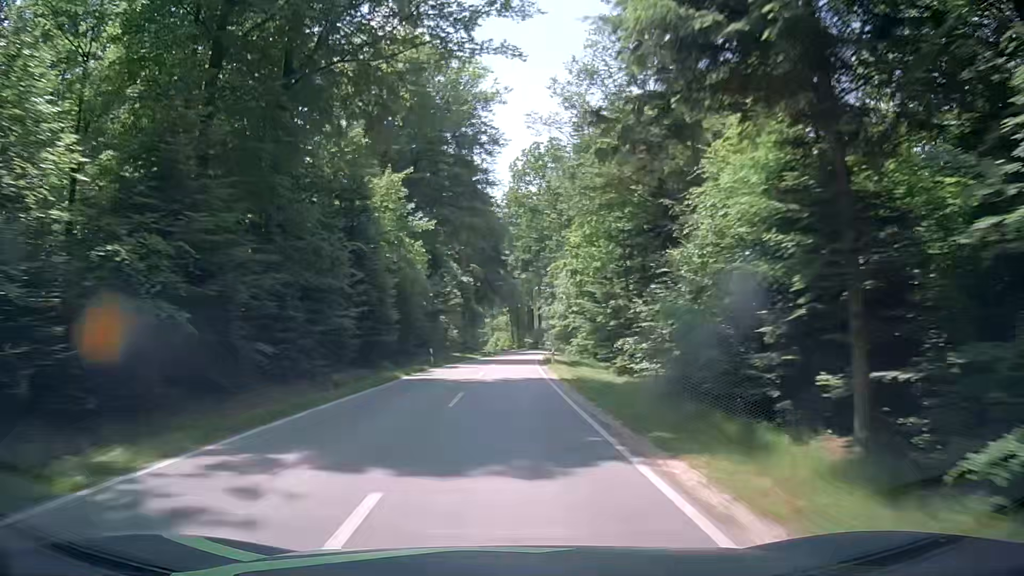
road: tertiary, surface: asphalt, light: Day
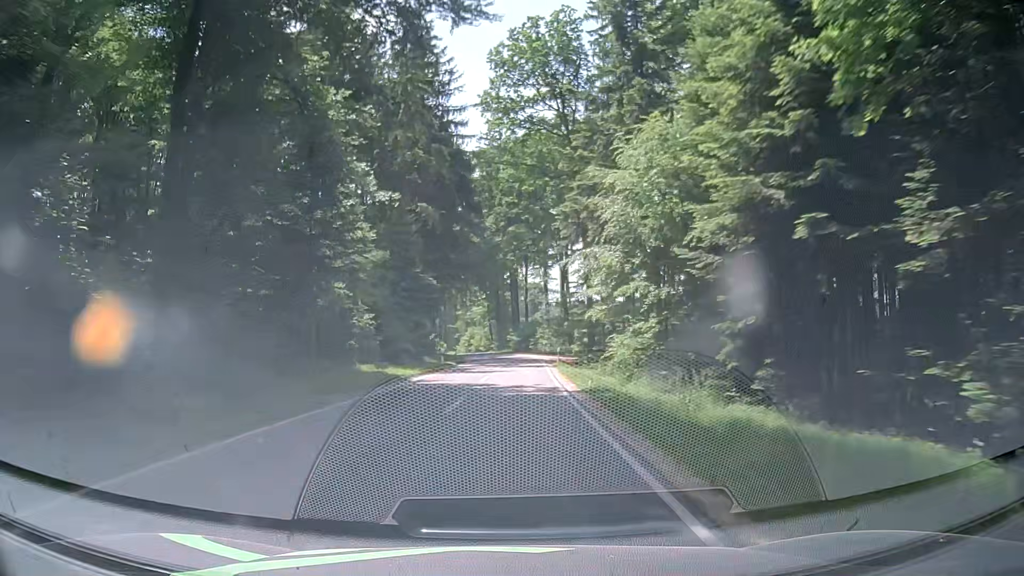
(+0.6, +37.7) m; +2°
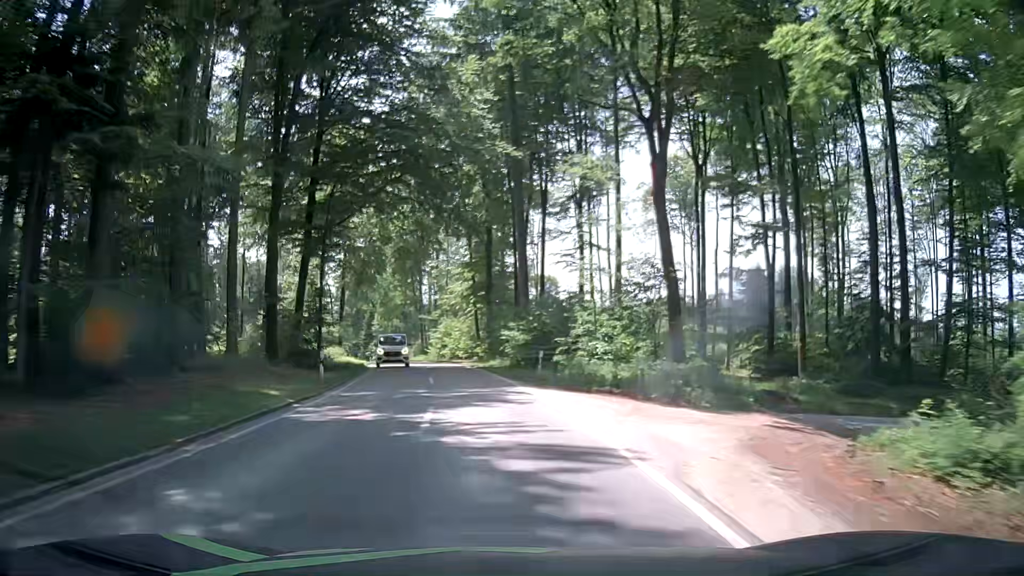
(+1.1, +50.3) m; 0°
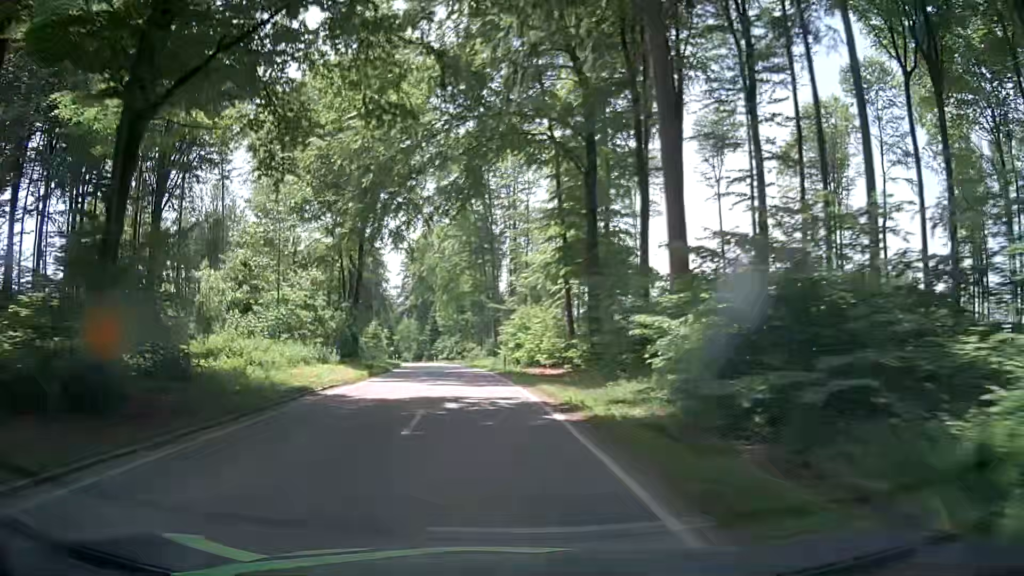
(-1.2, +24.9) m; -6°
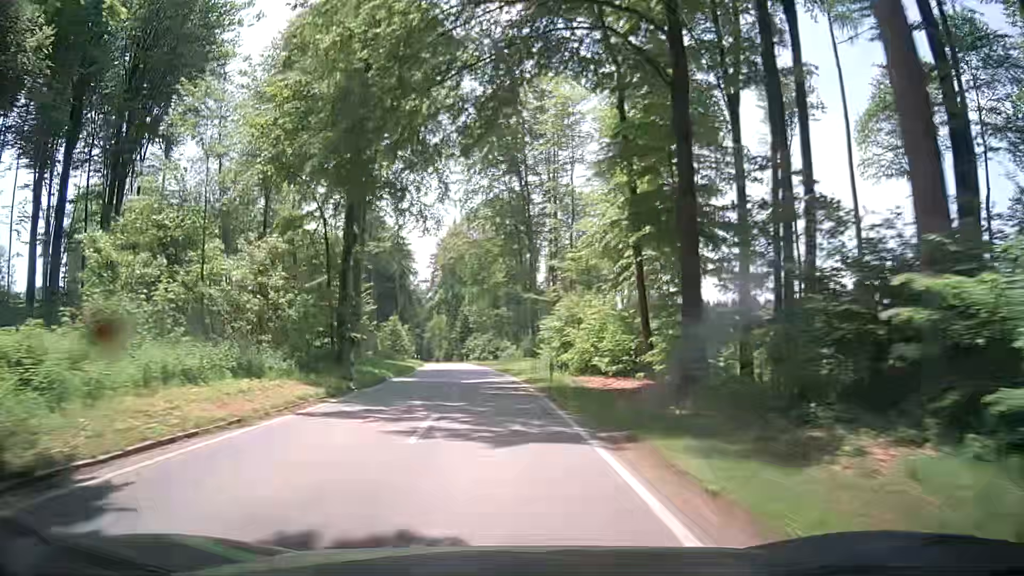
(-0.4, +12.5) m; -4°
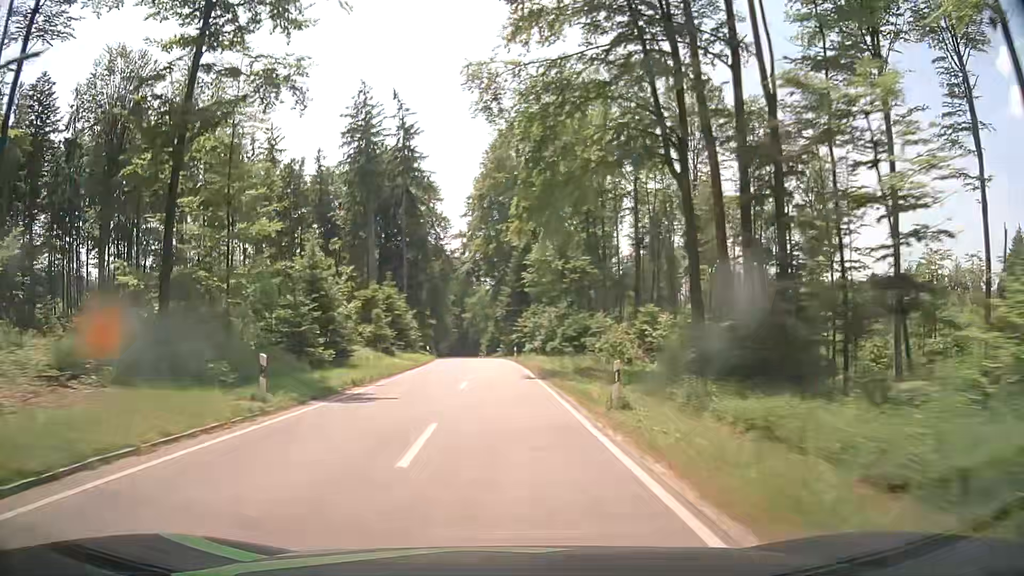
(-2.7, +50.2) m; -5°
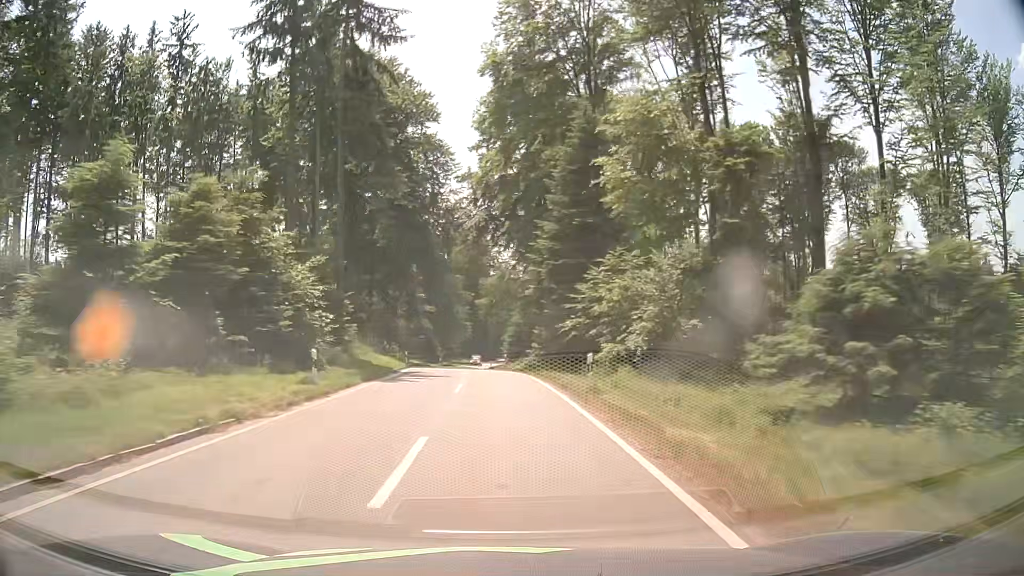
(-1.0, +37.7) m; -3°
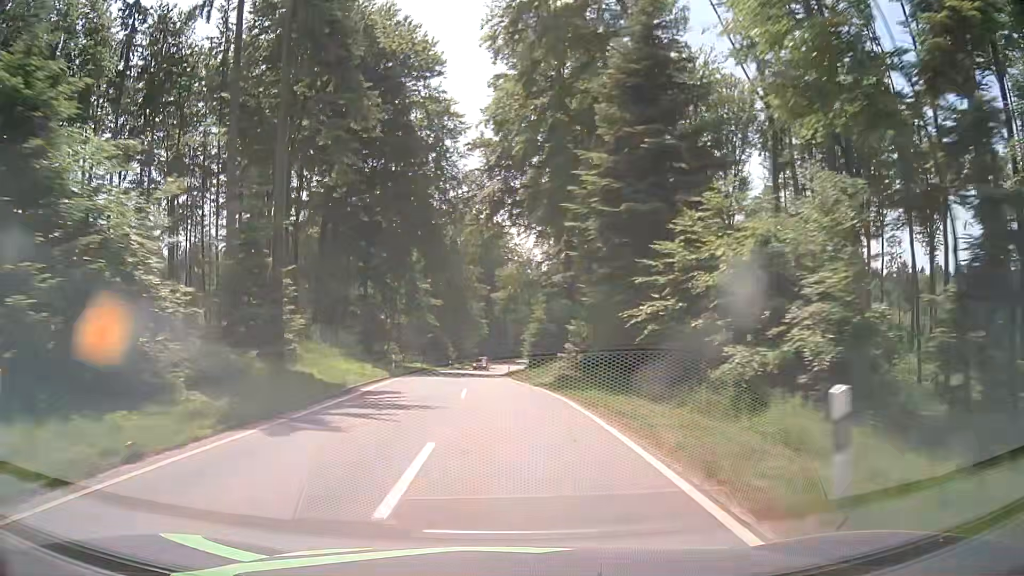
(-0.2, +12.5) m; -1°
(0, +10) (0, +20) (-1, +30) (-1, +40) (-2, +50) (-2, +60) (-2, +70) (-2, +80) (-2, +90) (-1, +100) m
